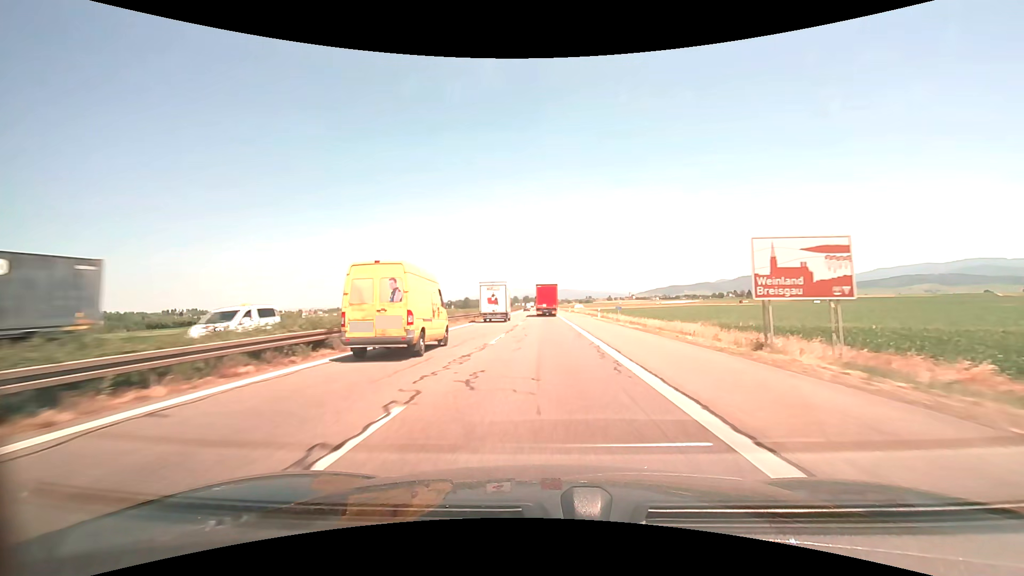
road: motorway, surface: asphalt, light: Day
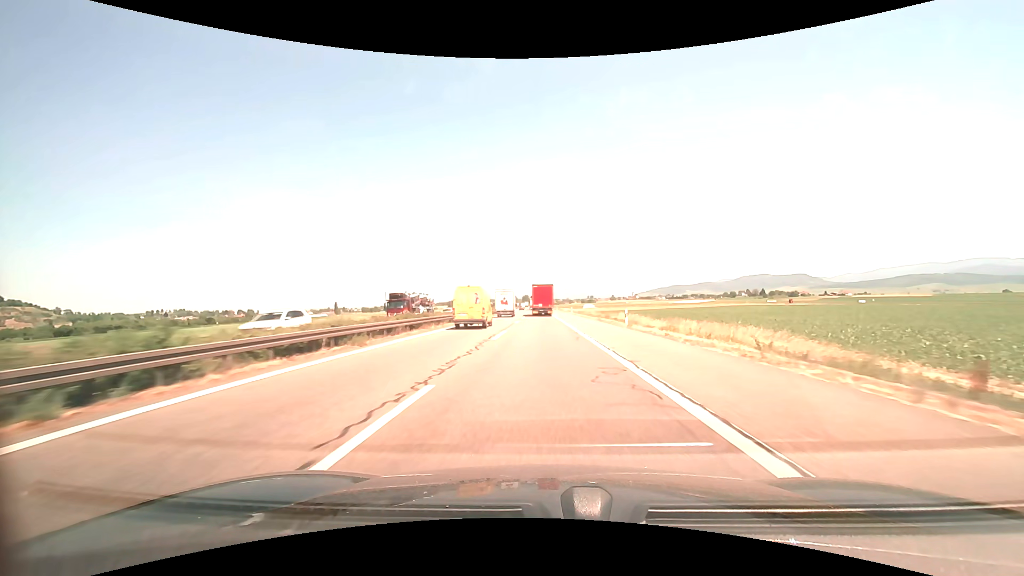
(-0.1, +70.0) m; 0°
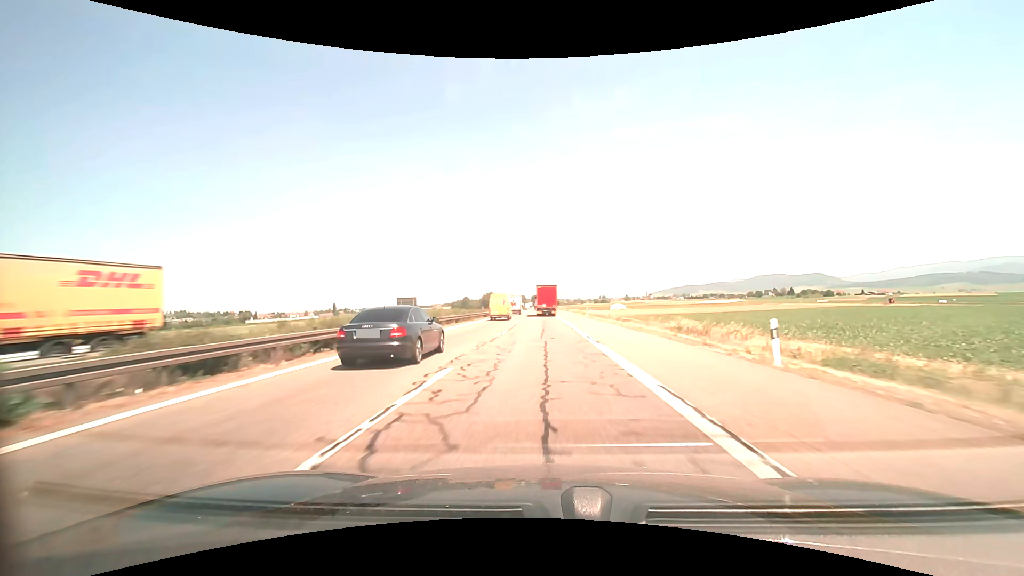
(-0.7, +69.9) m; -1°
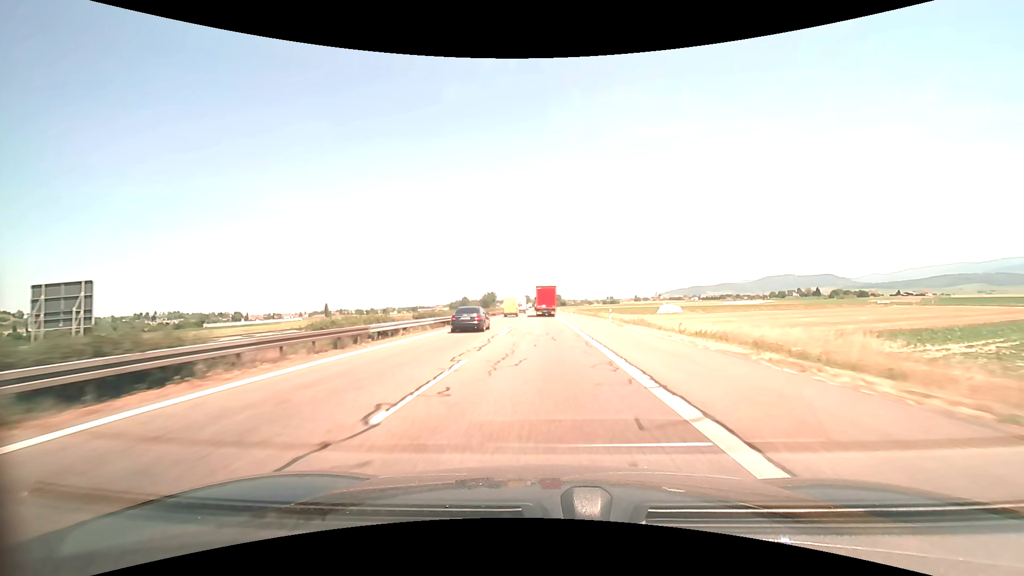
(-0.3, +70.0) m; -1°
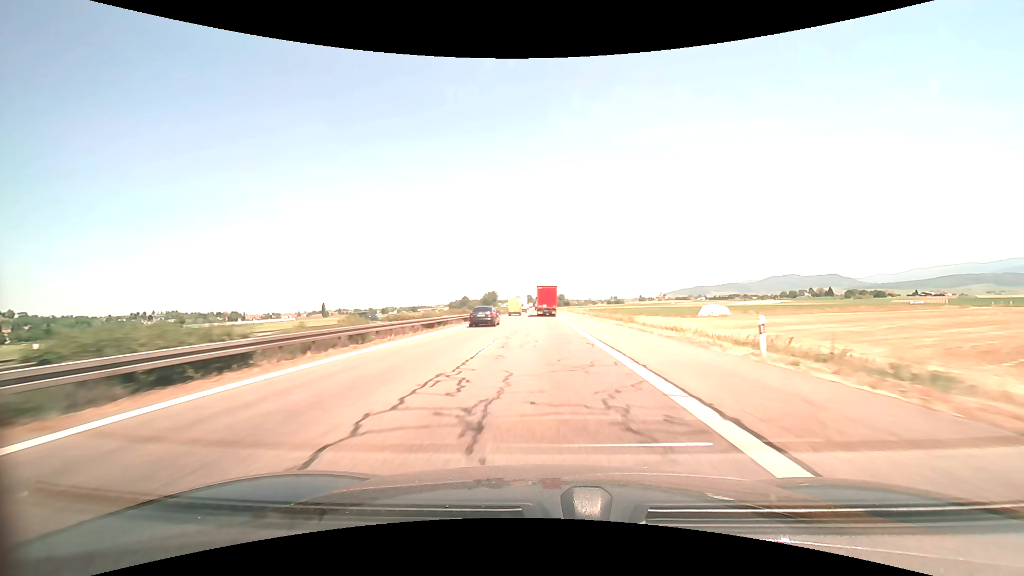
(-0.1, +28.4) m; 0°
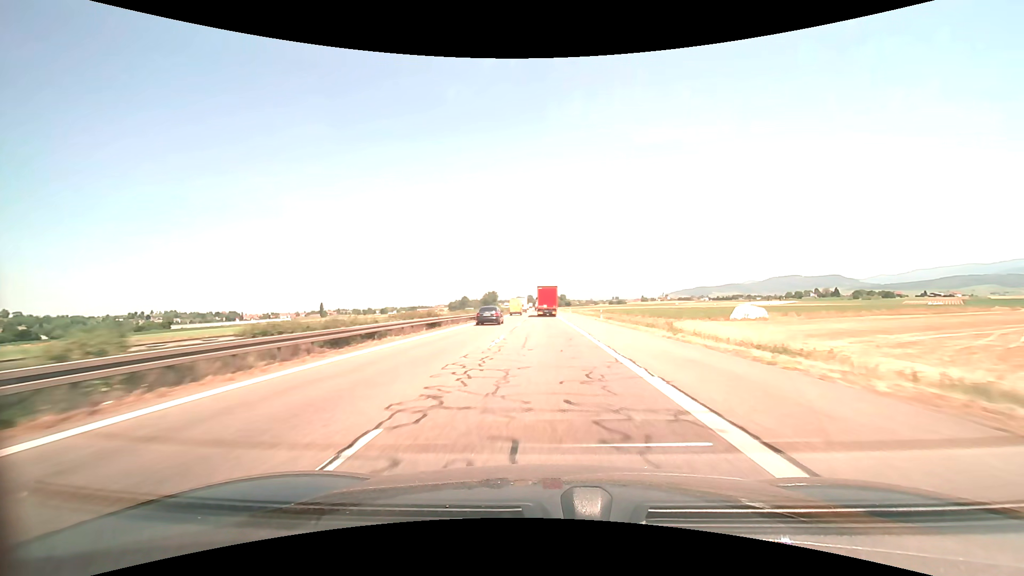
(0.0, +14.2) m; 0°
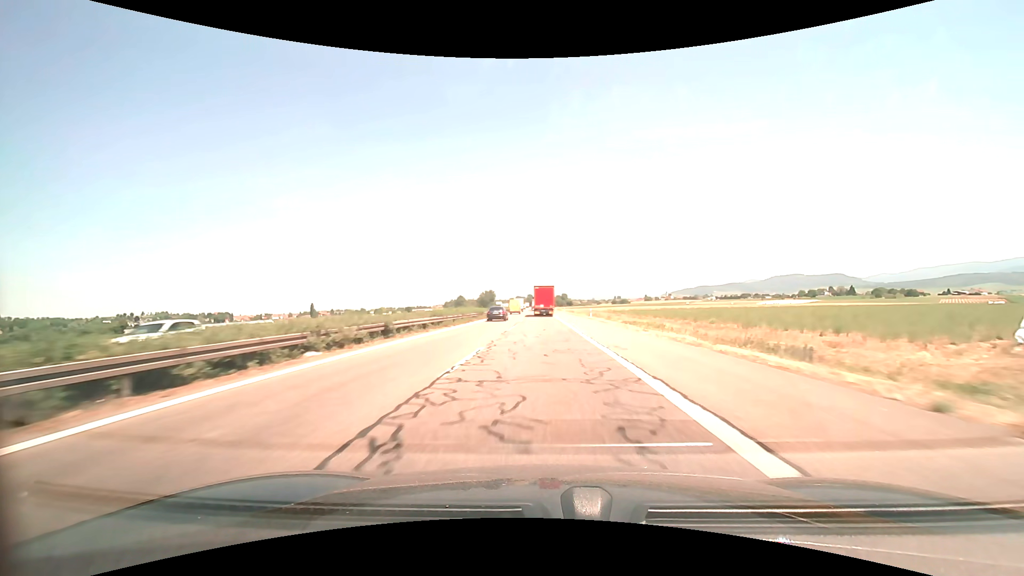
(0.0, +43.1) m; 0°
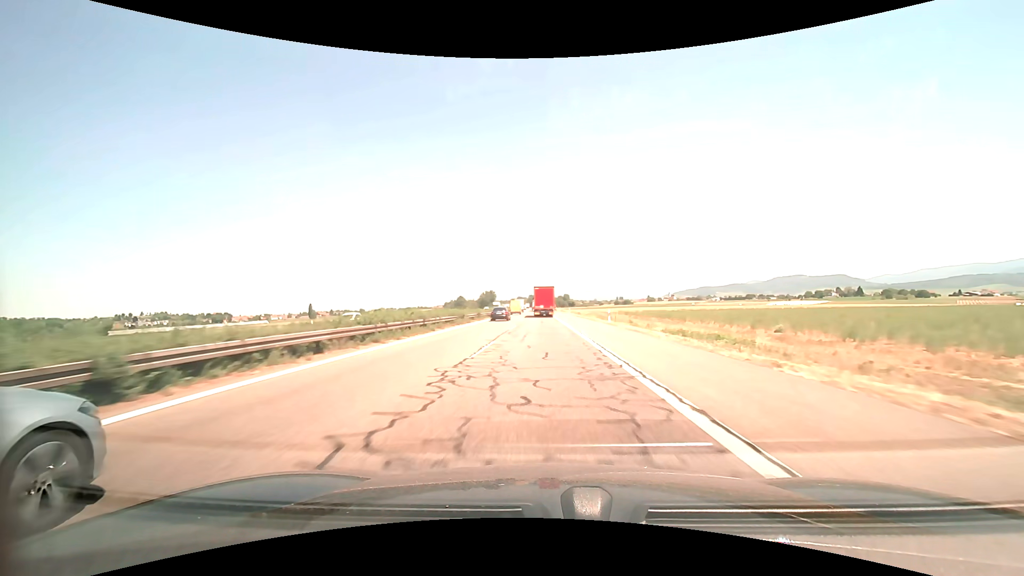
(0.0, +14.5) m; 0°
